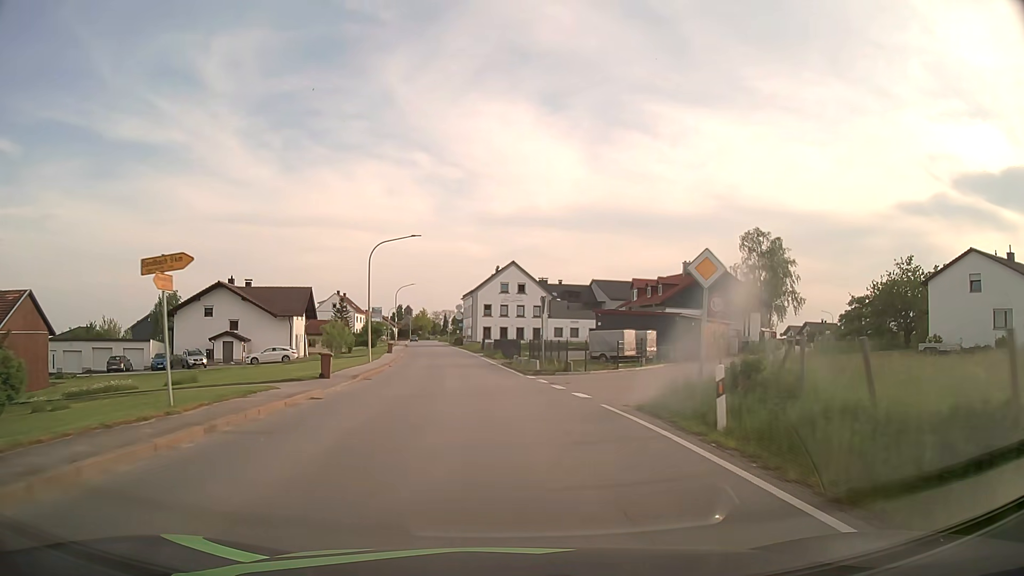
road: secondary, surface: asphalt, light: Day
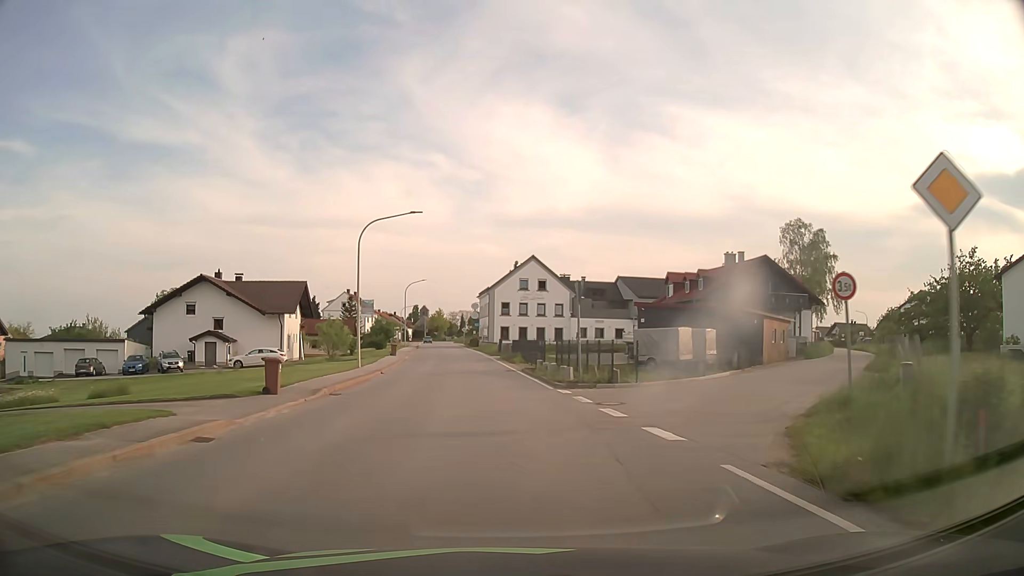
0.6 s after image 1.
(-0.1, +7.5) m; -2°
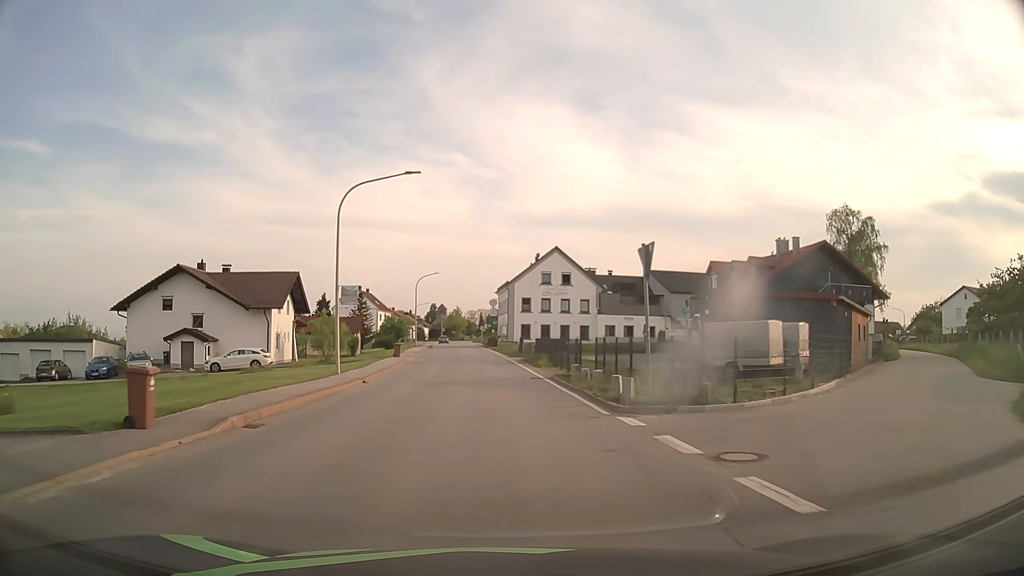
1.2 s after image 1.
(-0.1, +7.5) m; -1°
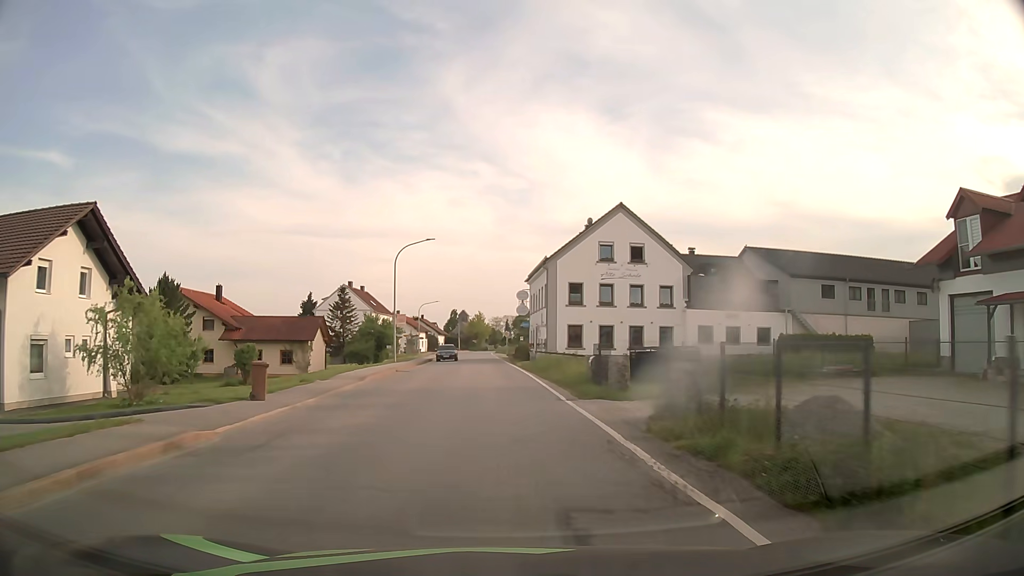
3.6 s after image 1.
(-0.8, +30.0) m; -2°
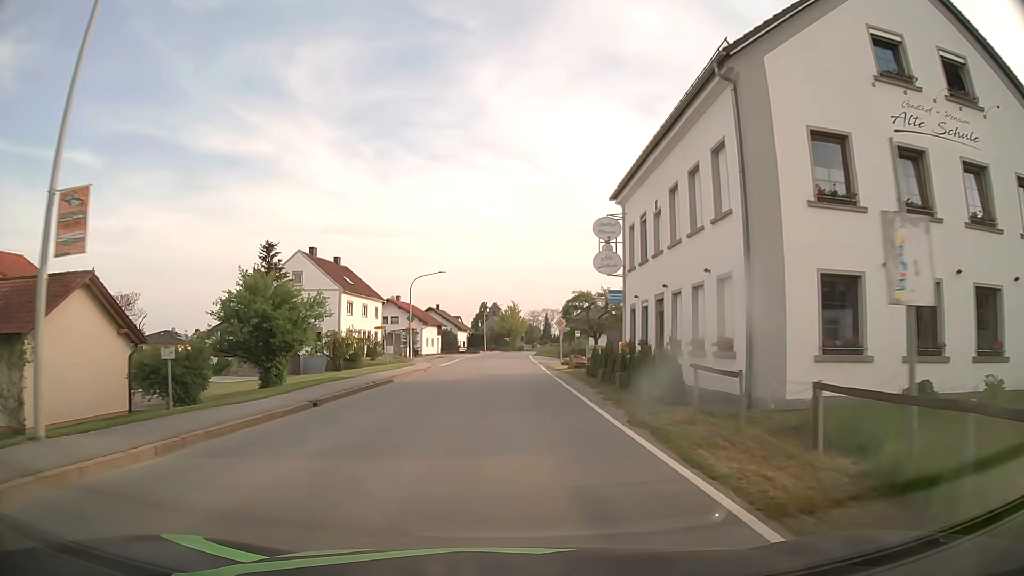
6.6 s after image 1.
(-1.0, +37.6) m; -3°
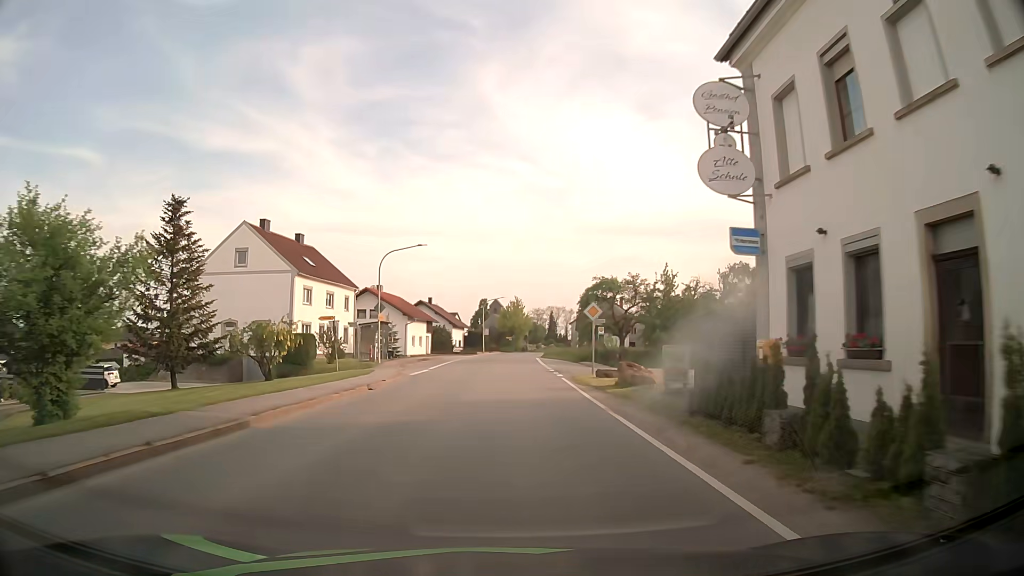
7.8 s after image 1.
(-0.1, +15.2) m; 0°
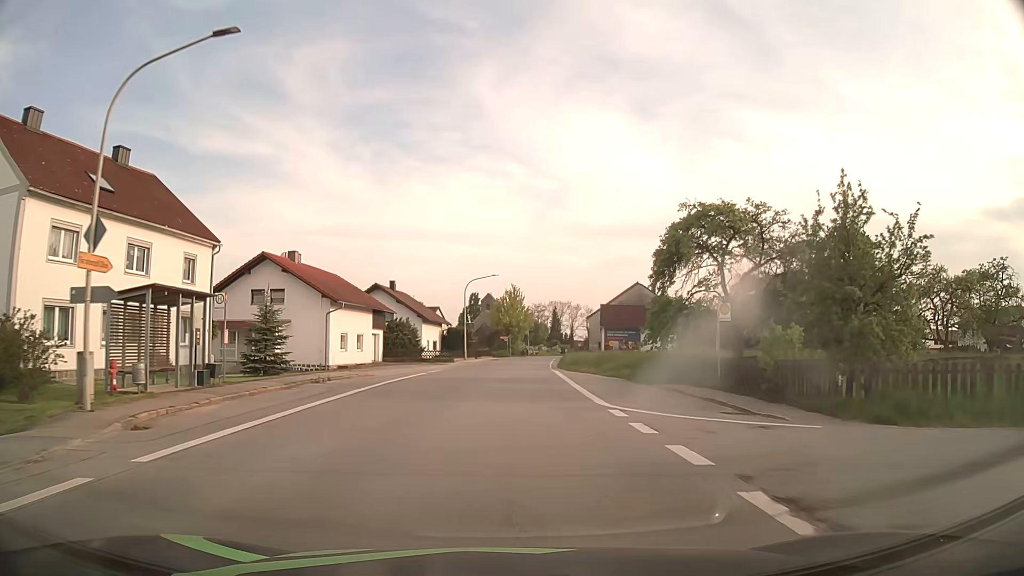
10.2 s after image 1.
(+0.2, +30.4) m; +1°
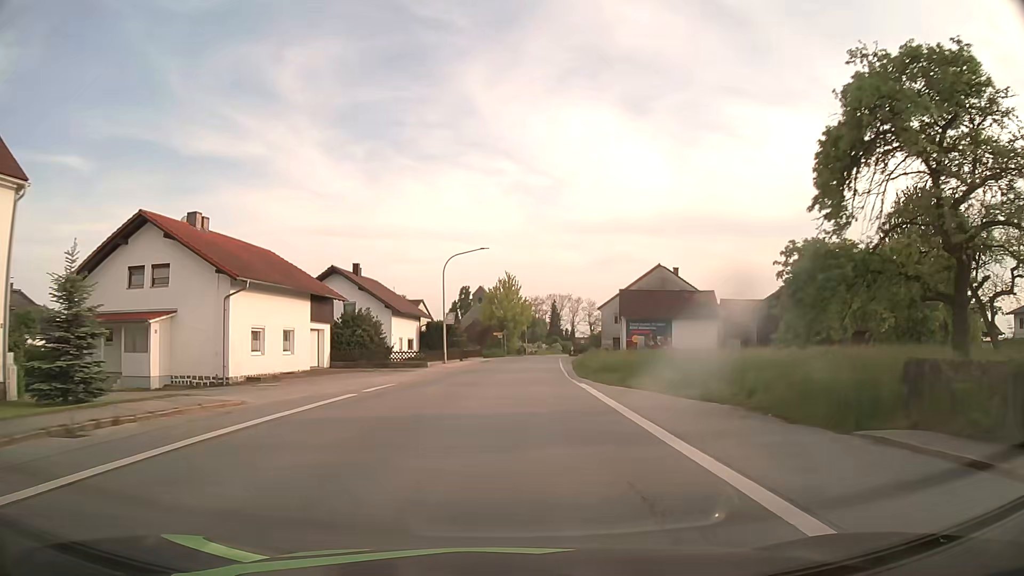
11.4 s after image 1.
(0.0, +15.2) m; 0°
